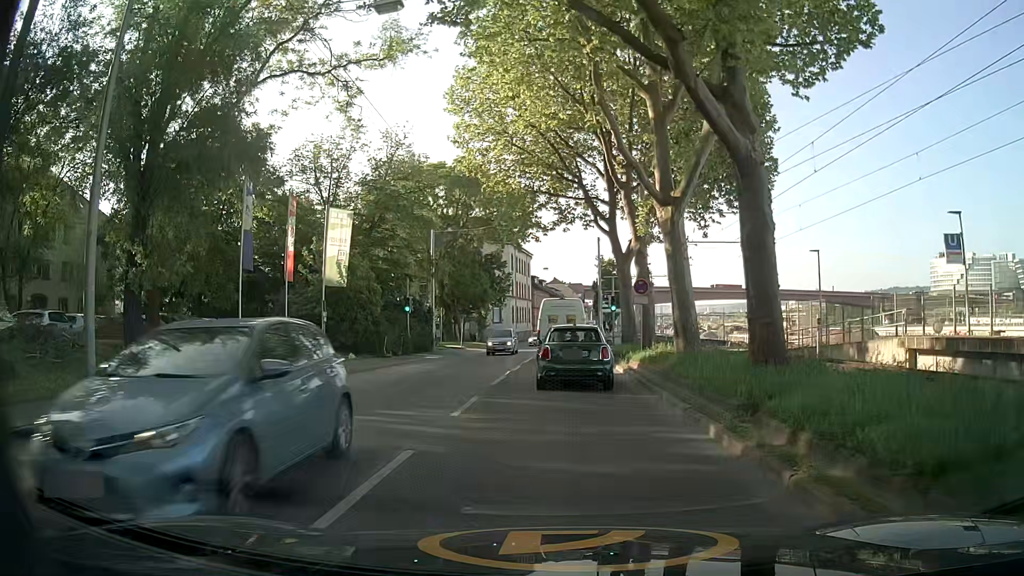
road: secondary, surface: asphalt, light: Day
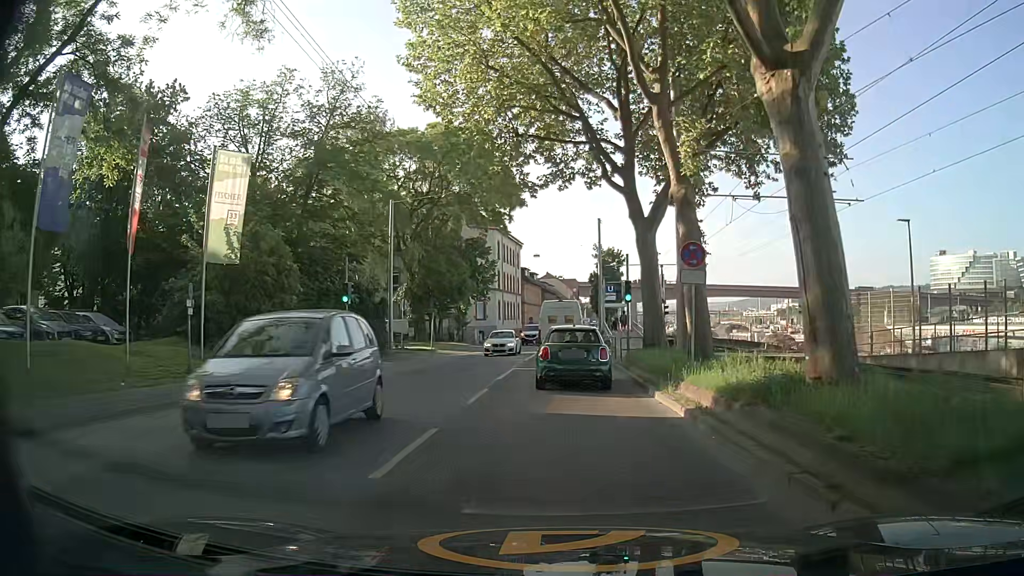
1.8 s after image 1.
(+0.1, +11.1) m; +2°
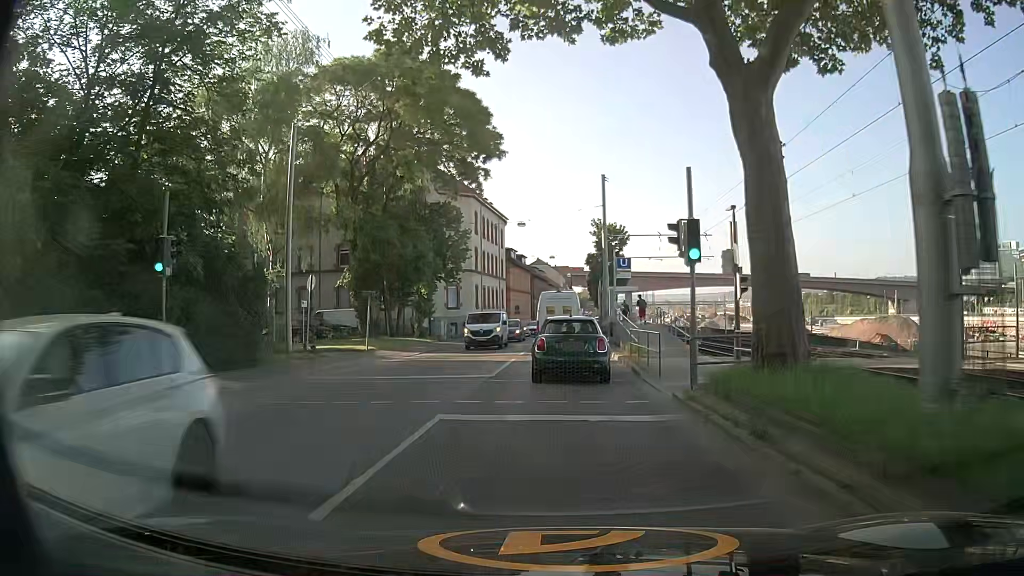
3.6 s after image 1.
(-0.2, +14.0) m; -1°
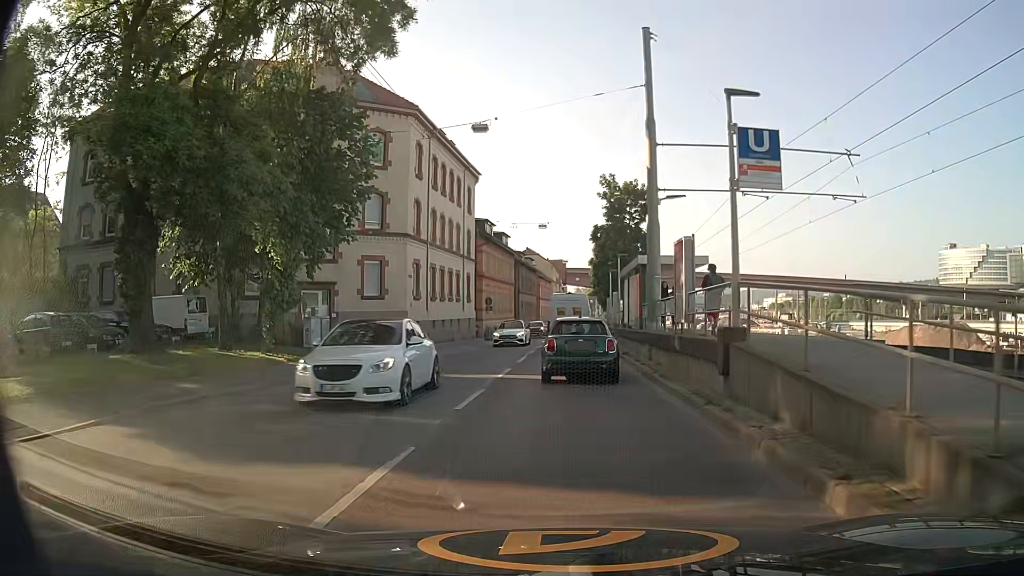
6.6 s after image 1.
(+0.4, +23.3) m; +2°
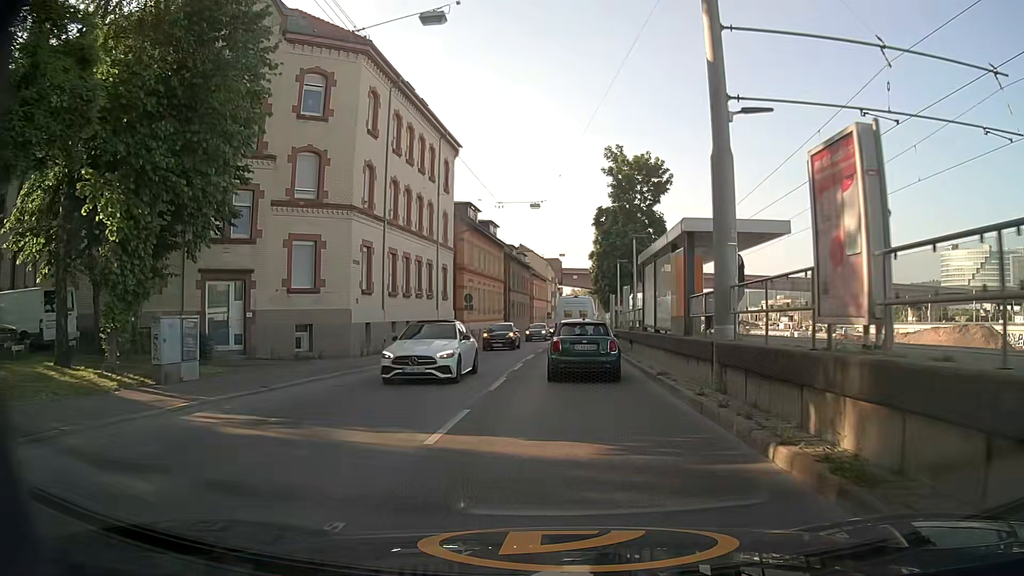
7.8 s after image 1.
(0.0, +9.0) m; 0°
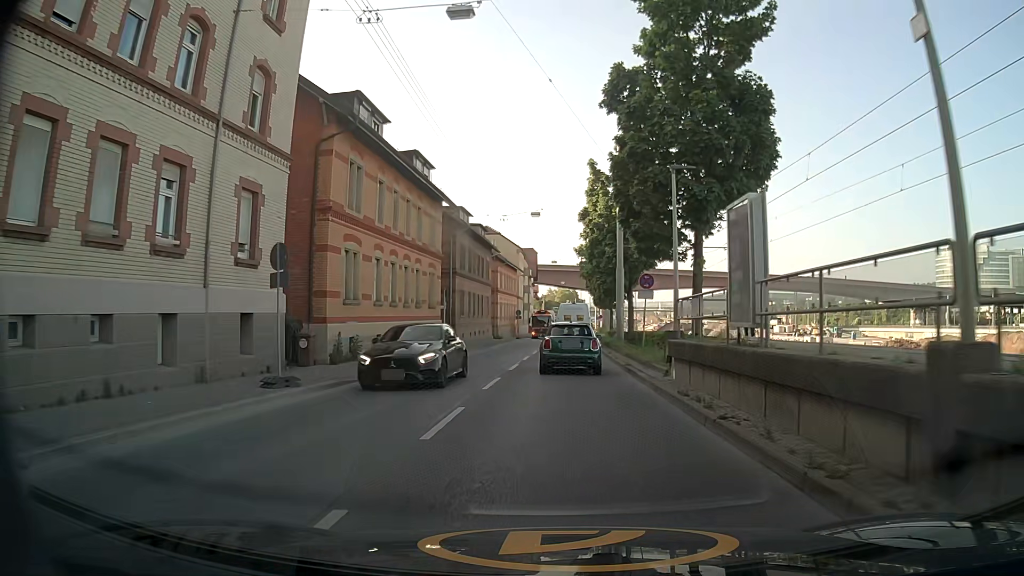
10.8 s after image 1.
(+0.7, +24.7) m; +3°
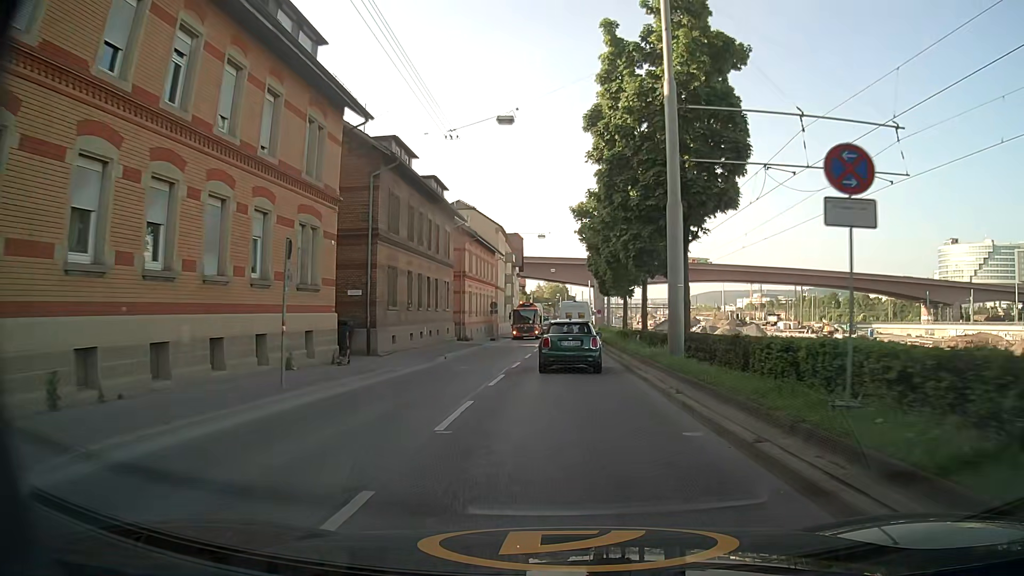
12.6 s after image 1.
(+0.2, +18.3) m; +1°
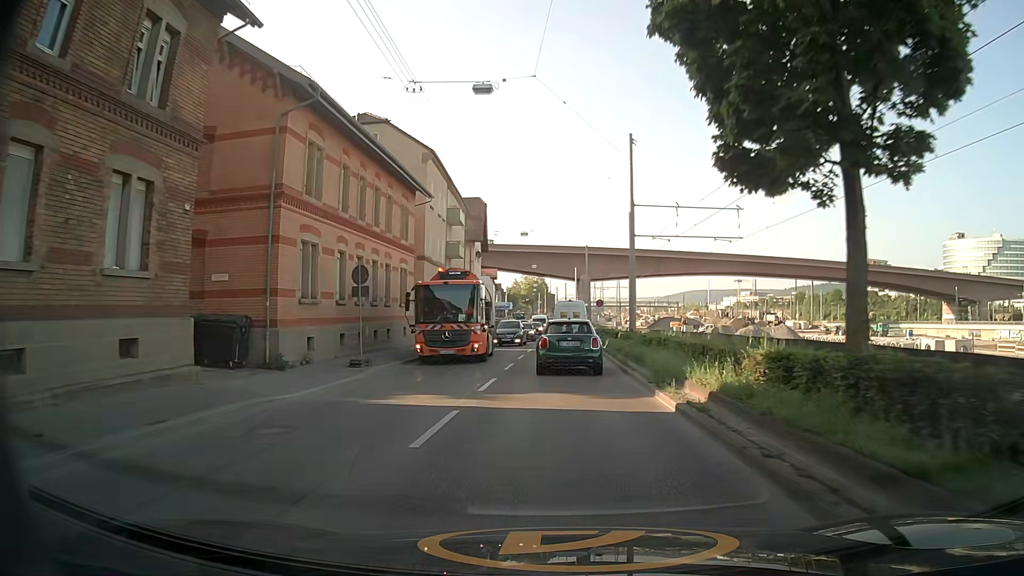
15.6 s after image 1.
(+0.6, +32.2) m; +3°
(0, +10) (0, +20) (0, +30) (0, +40) (0, +50) (0, +60) (0, +70) (0, +80) (0, +90) (0, +100) m
